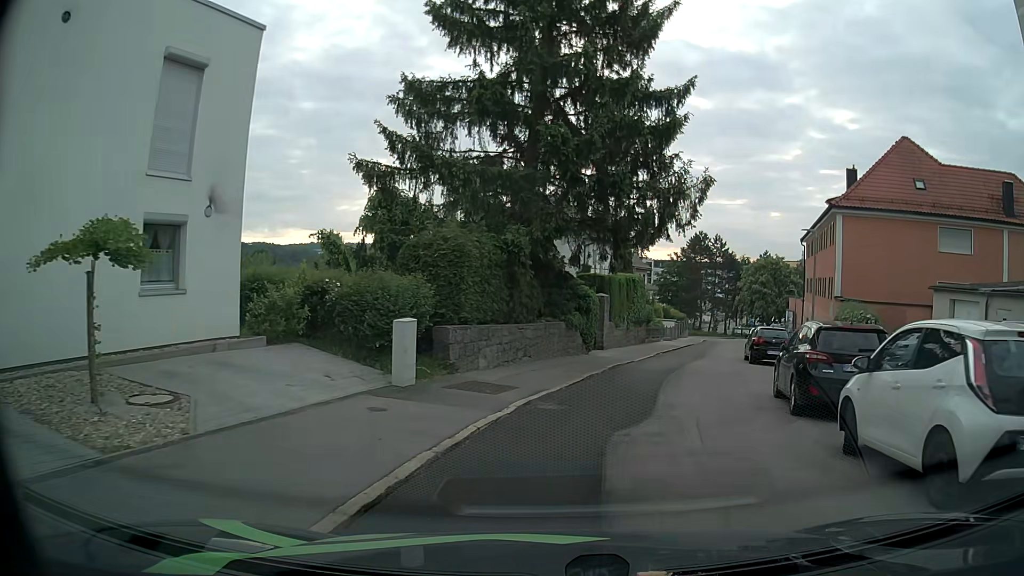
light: Day
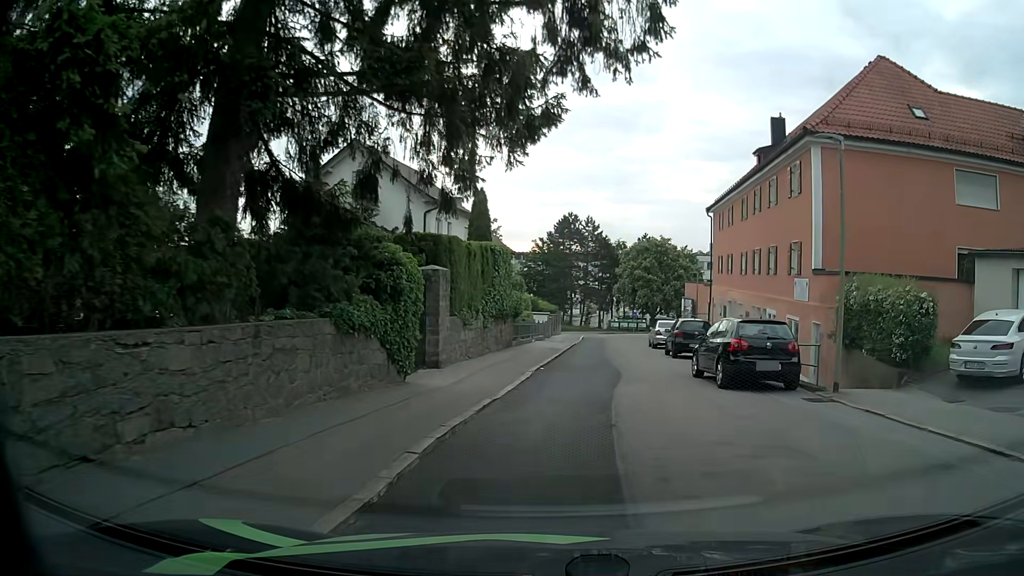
(+1.1, +12.7) m; +10°
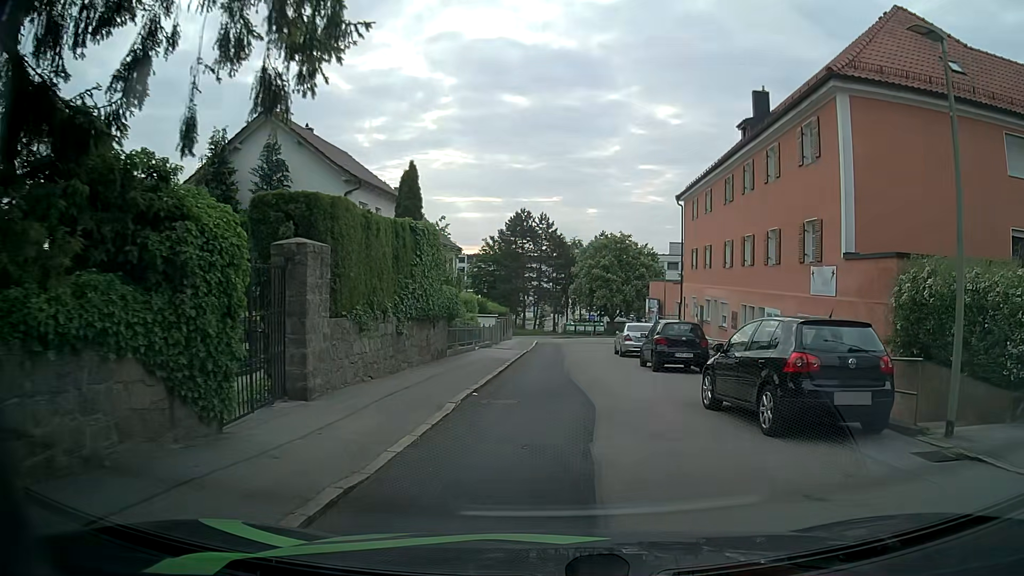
(+0.3, +5.9) m; +5°
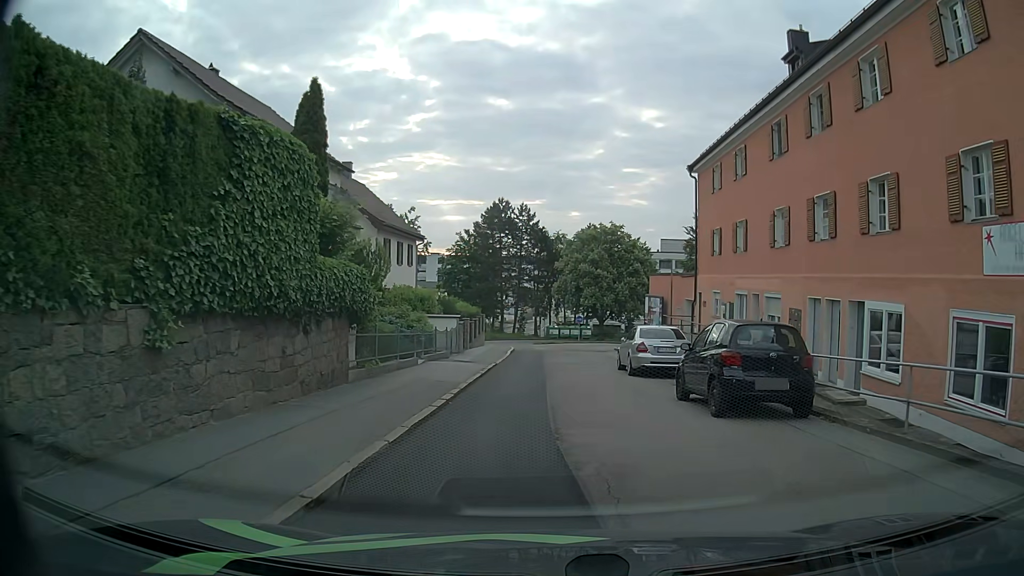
(+0.1, +9.2) m; +1°
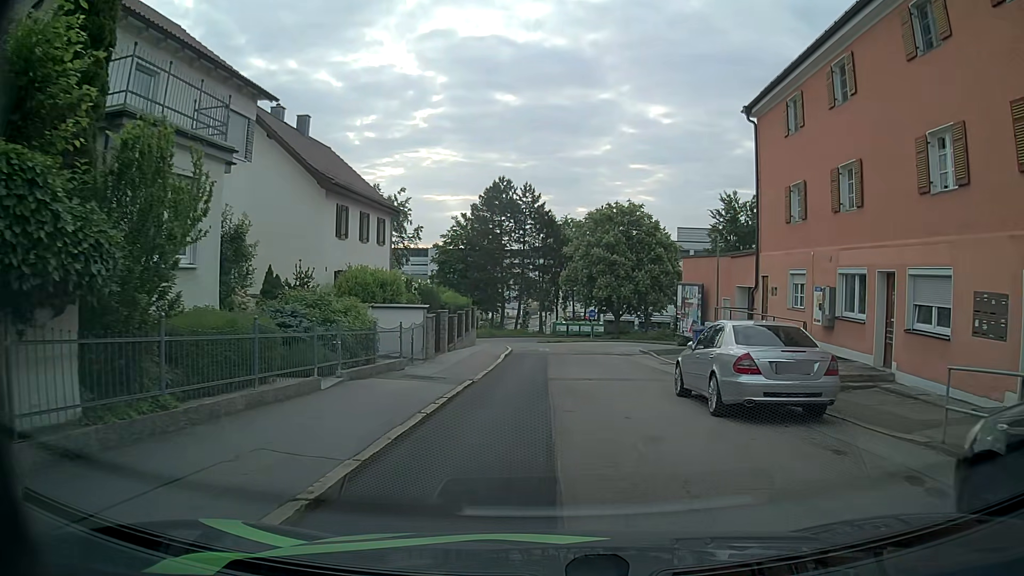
(+0.1, +9.3) m; +1°
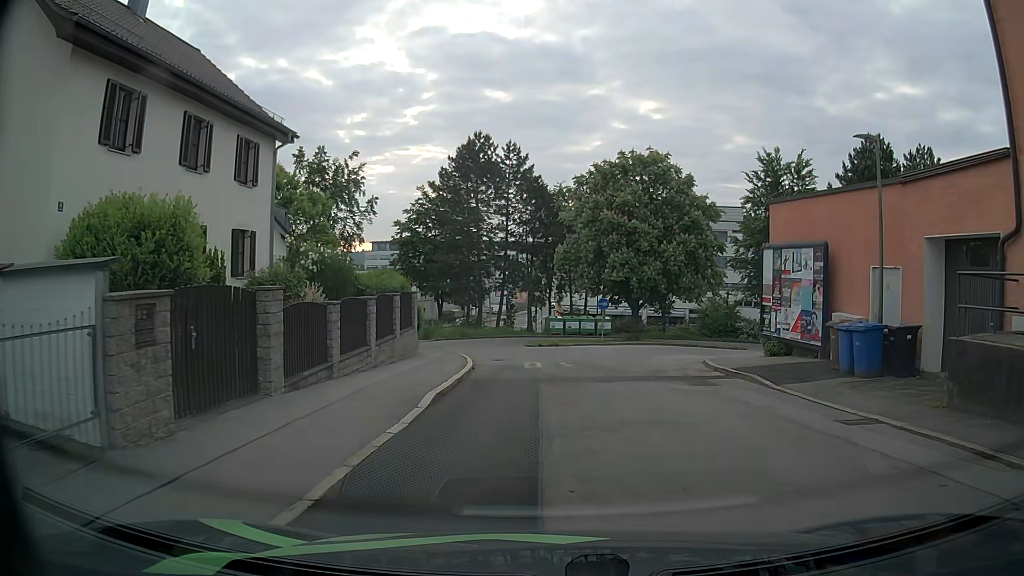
(-0.3, +15.6) m; +1°
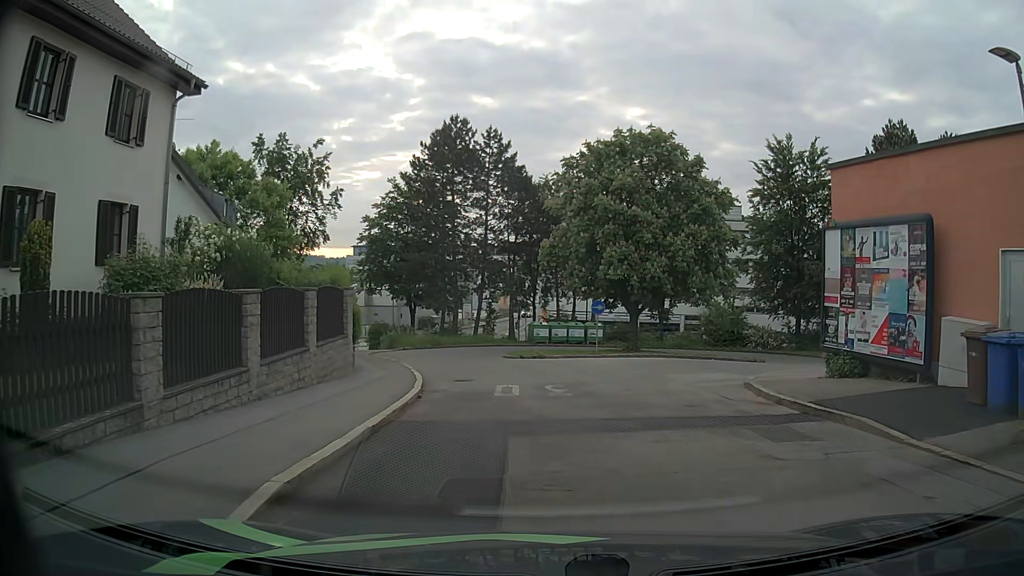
(-0.1, +5.9) m; 0°
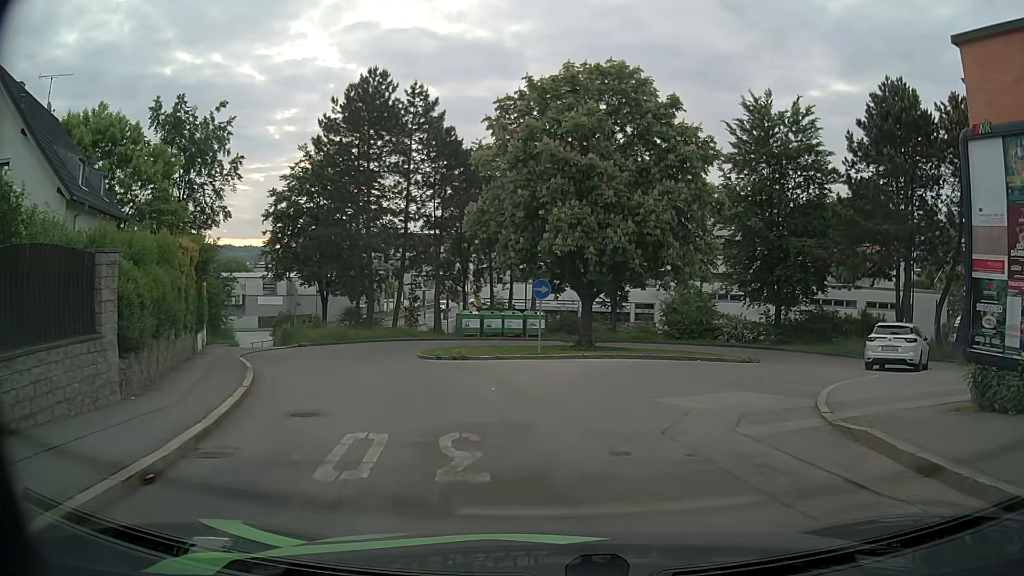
(+0.3, +7.7) m; +4°
